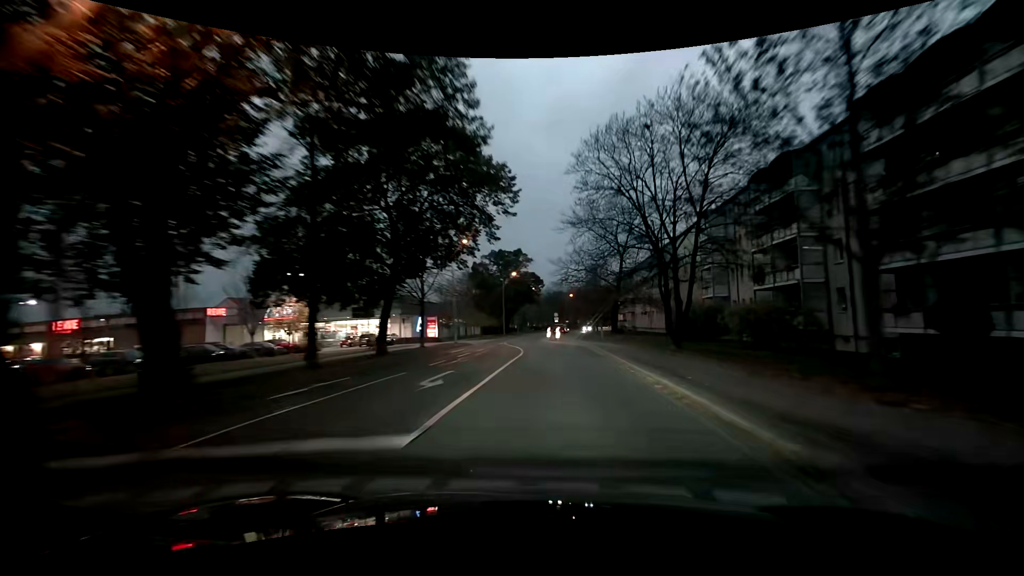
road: residential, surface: asphalt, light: Dusk
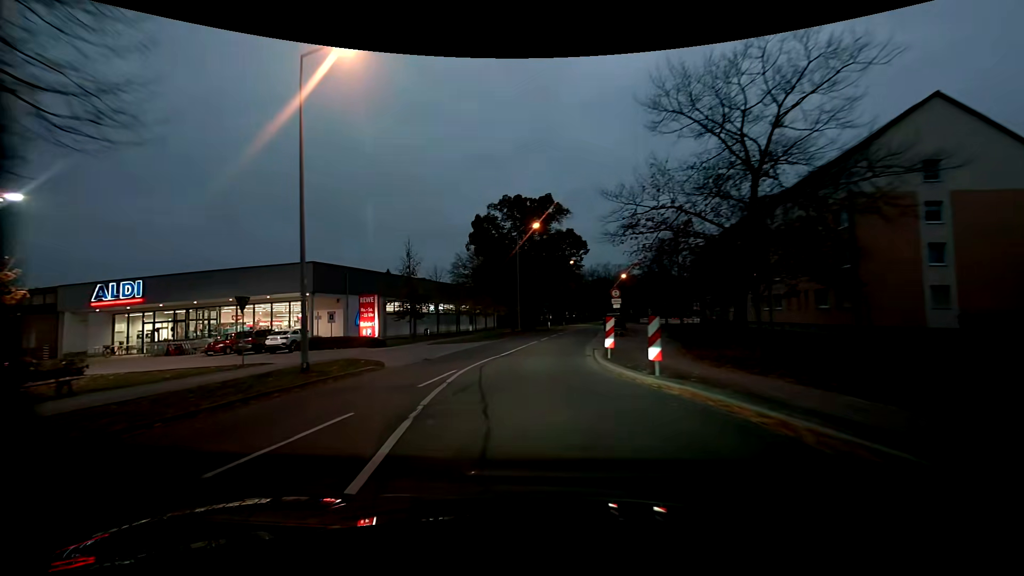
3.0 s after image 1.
(+0.1, +31.9) m; -5°
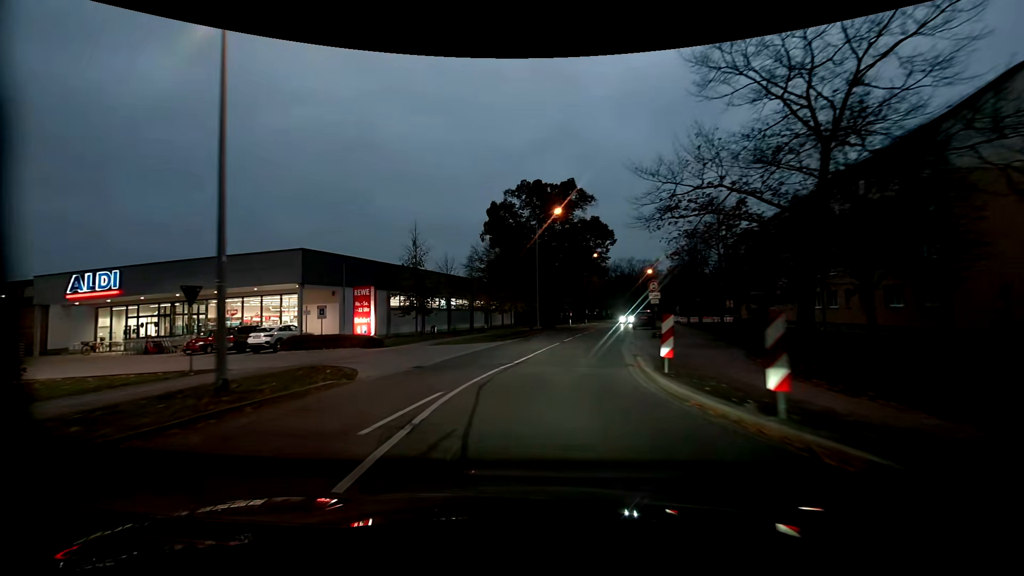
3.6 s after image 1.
(-0.1, +4.5) m; -1°
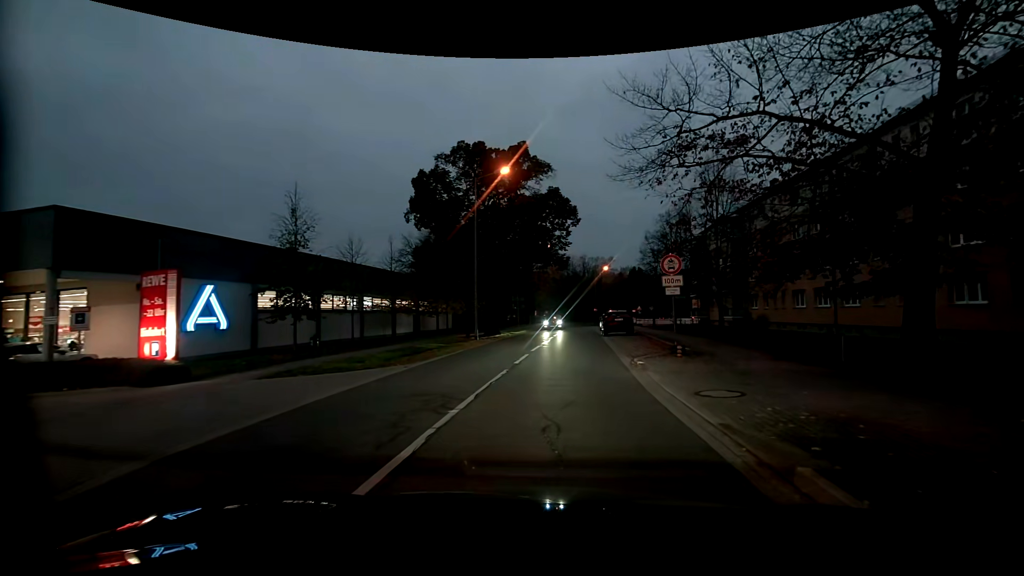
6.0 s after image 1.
(+0.2, +10.8) m; +5°
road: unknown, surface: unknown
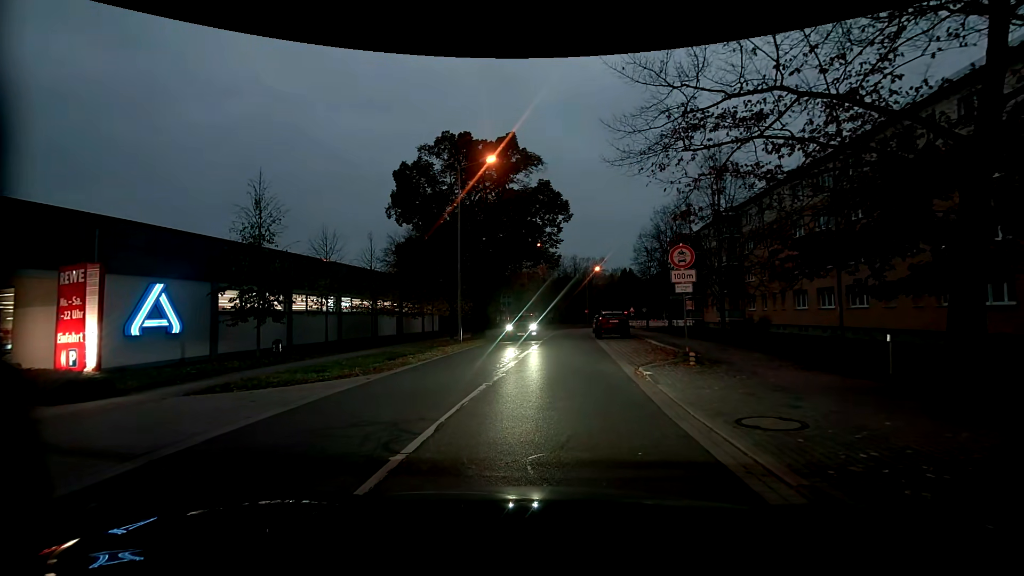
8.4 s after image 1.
(0.0, +2.0) m; 0°
